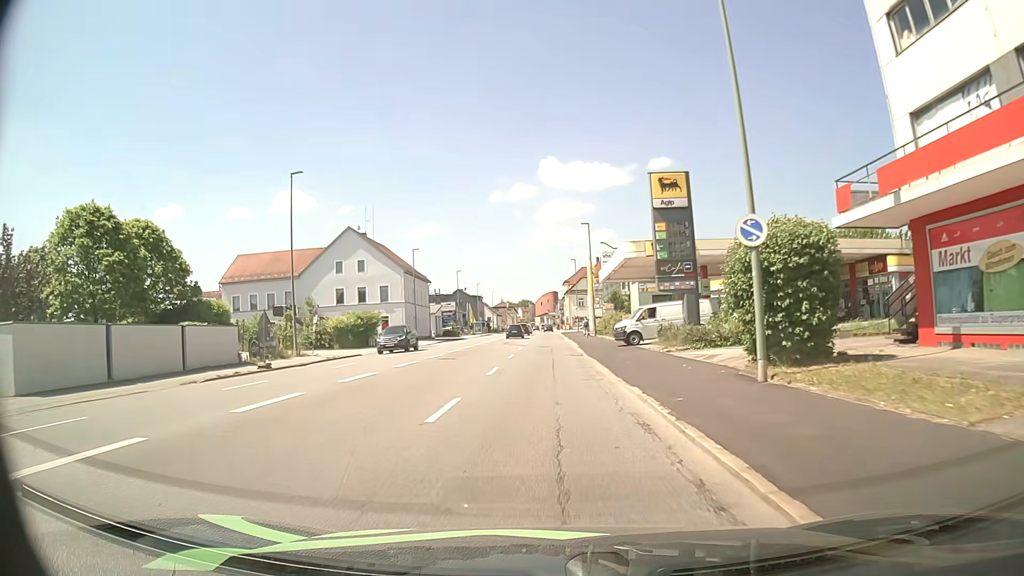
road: tertiary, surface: asphalt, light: Day
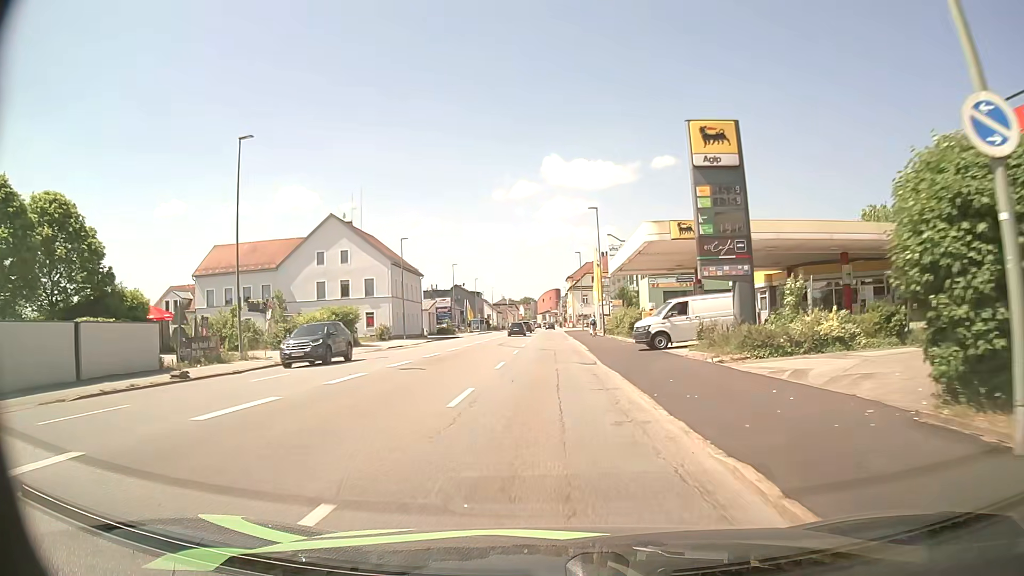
(0.0, +7.4) m; 0°
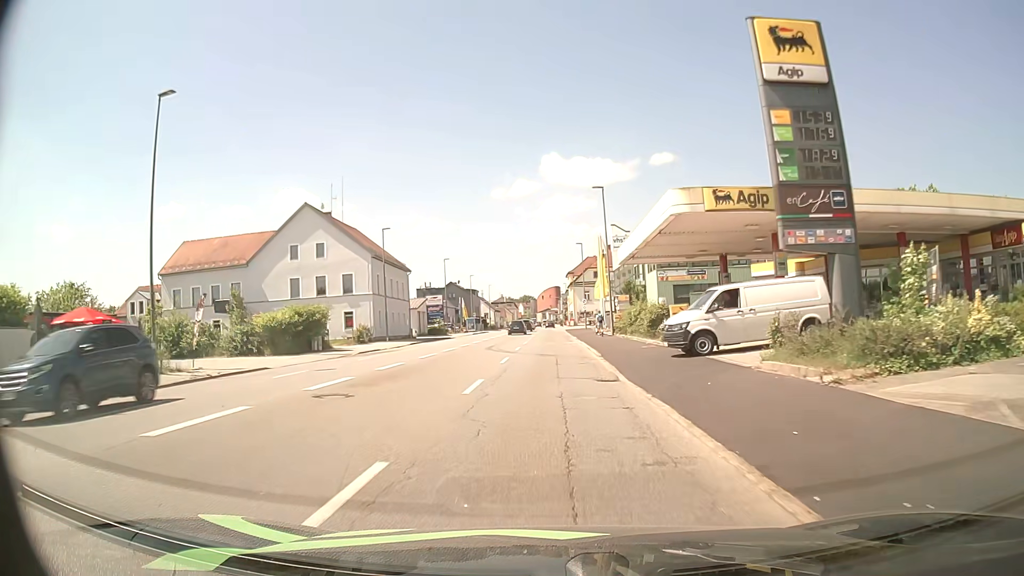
(0.0, +7.4) m; 0°
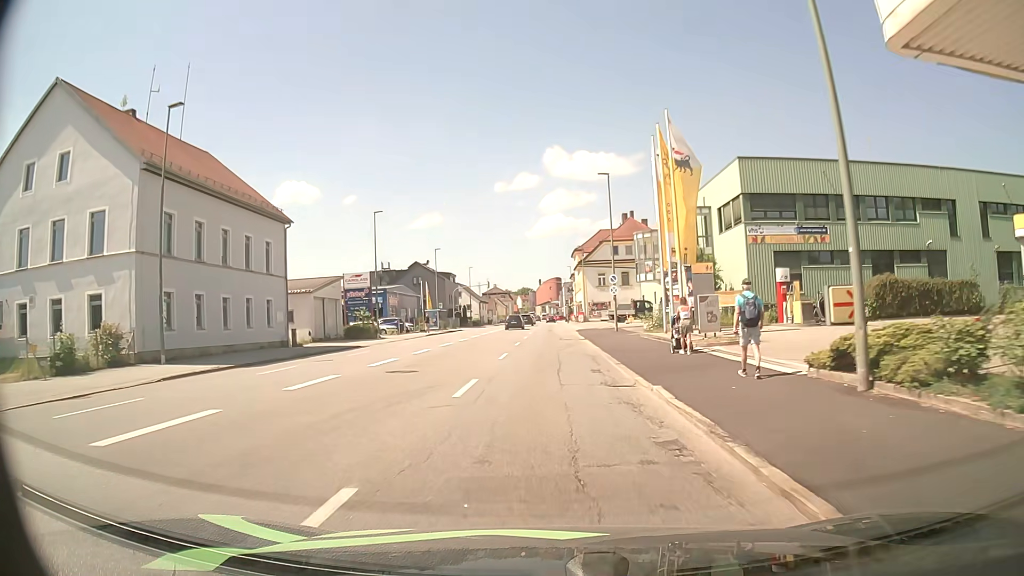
(0.0, +37.3) m; 0°
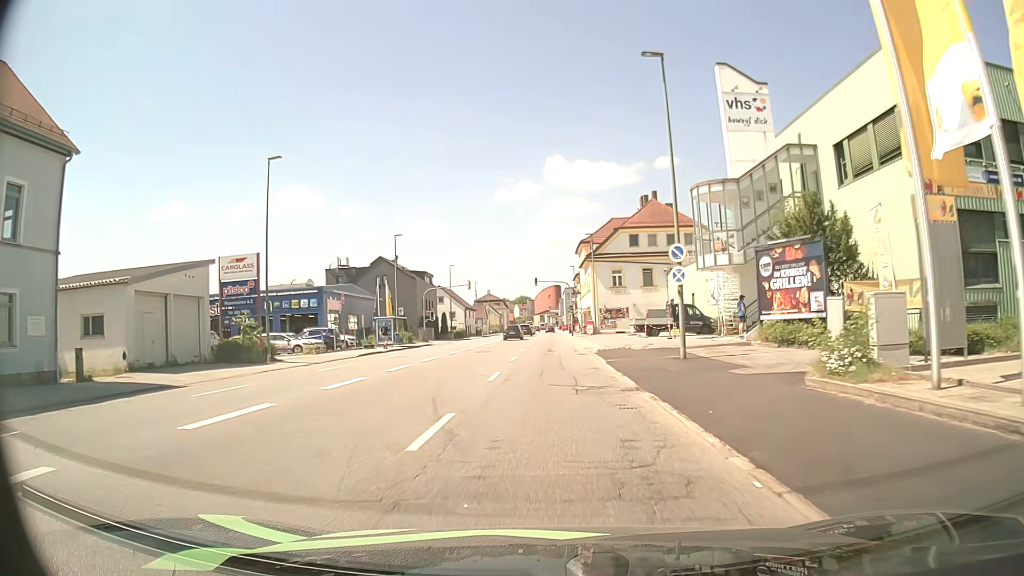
(-0.1, +22.1) m; 0°
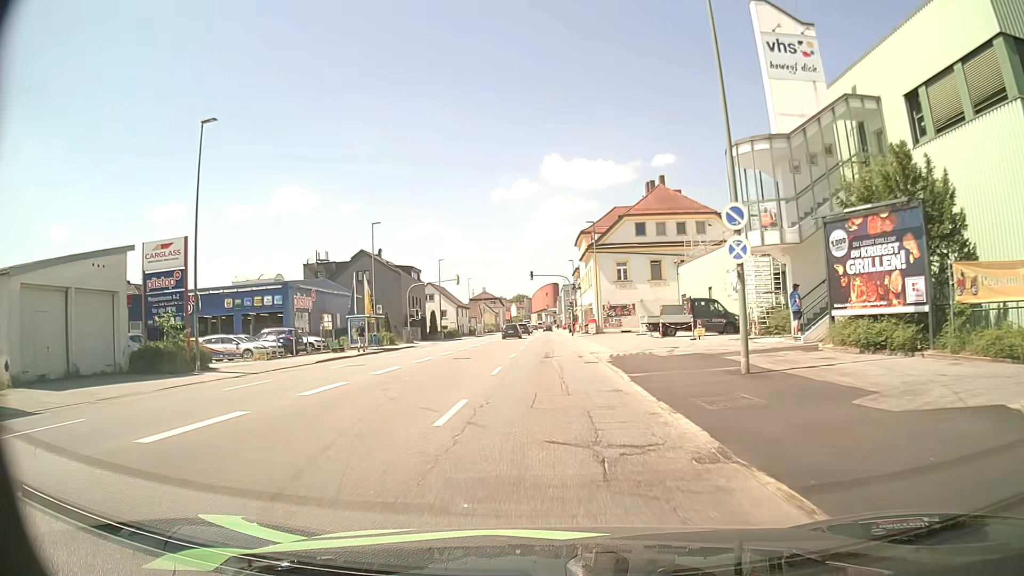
(+0.1, +7.2) m; 0°
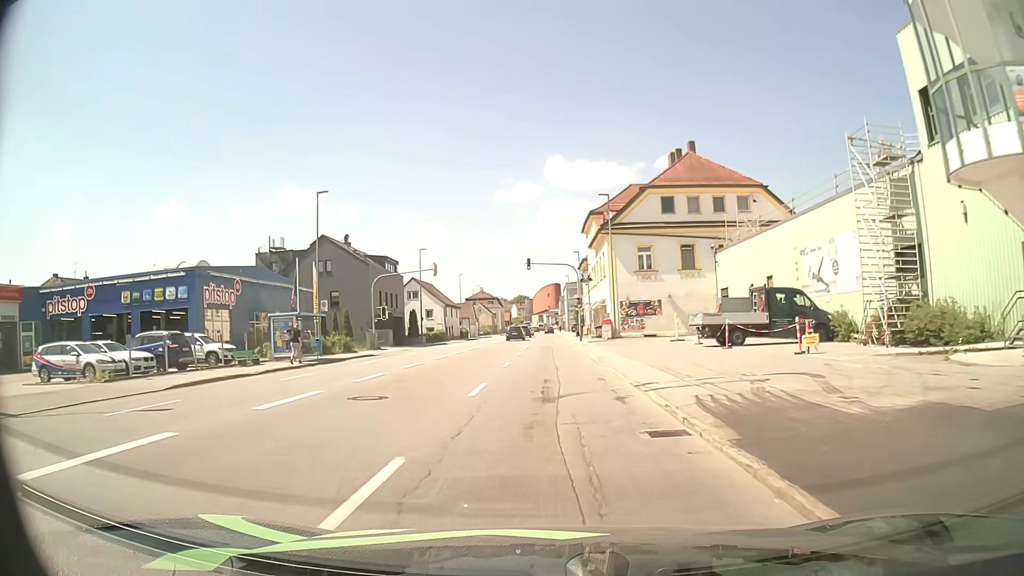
(0.0, +14.1) m; 0°
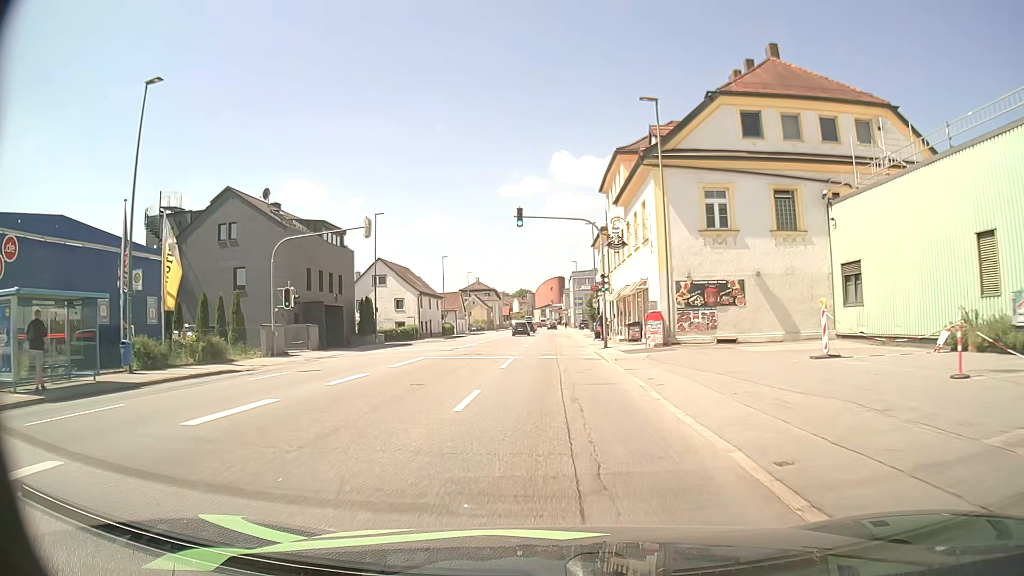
(-0.1, +20.6) m; 0°
(0, +10) (0, +20) (0, +30) (0, +40) (0, +50) (0, +60) (0, +70) (0, +80) (0, +90) (0, +100) m
